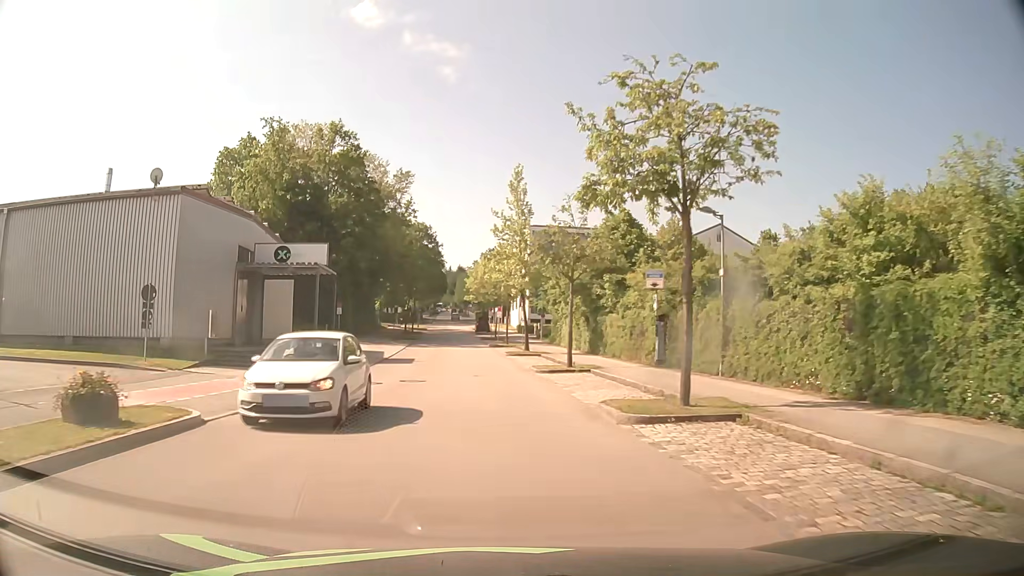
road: residential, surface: asphalt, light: Day
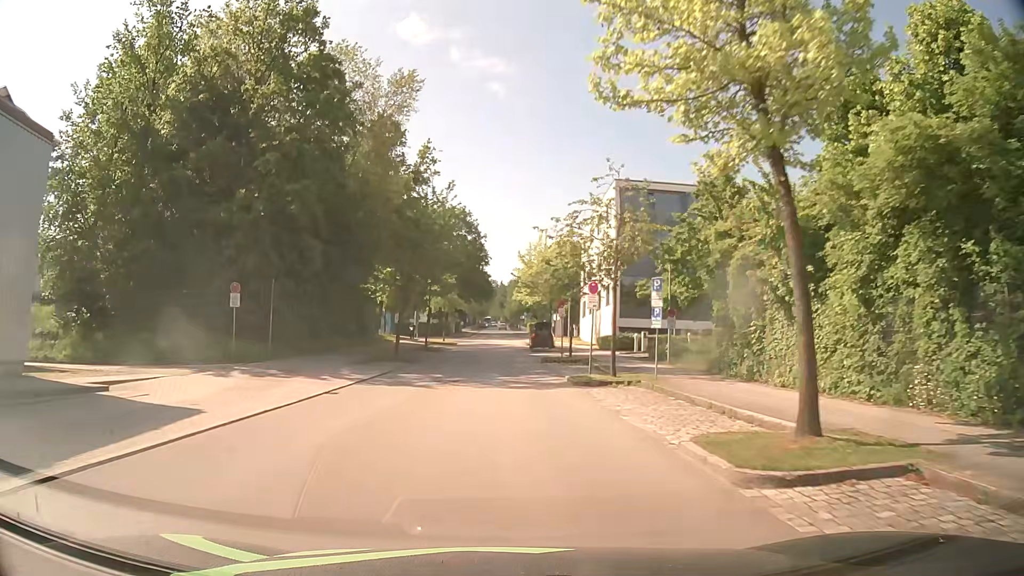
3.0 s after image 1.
(-1.7, +32.7) m; -5°
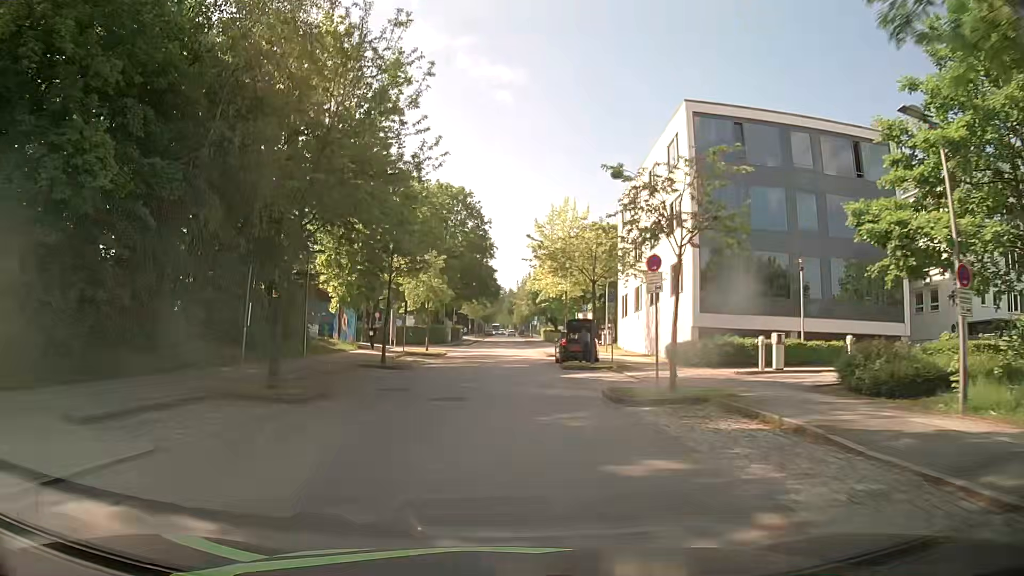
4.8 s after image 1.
(-0.1, +20.5) m; -1°
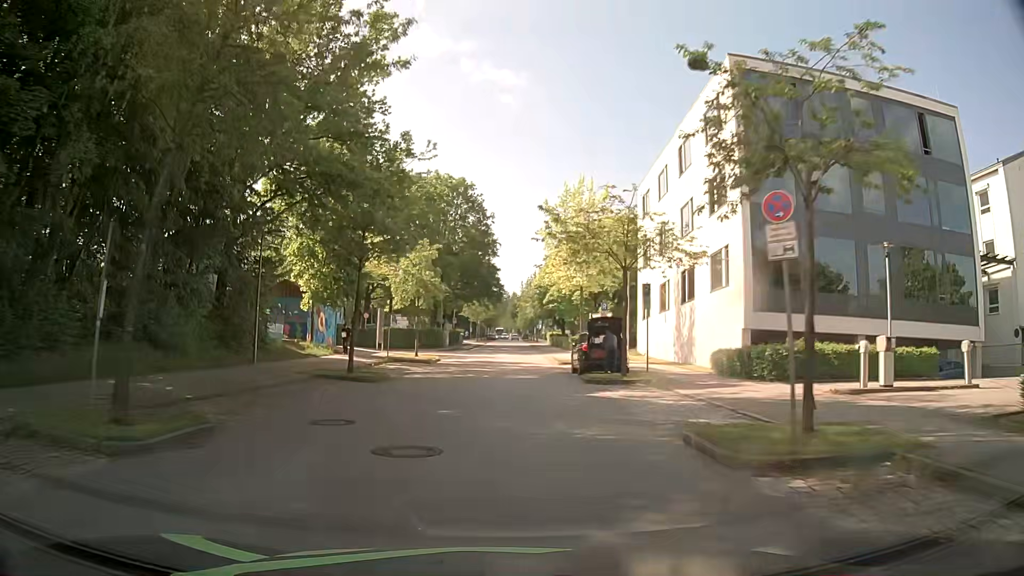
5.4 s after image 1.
(0.0, +7.0) m; +1°
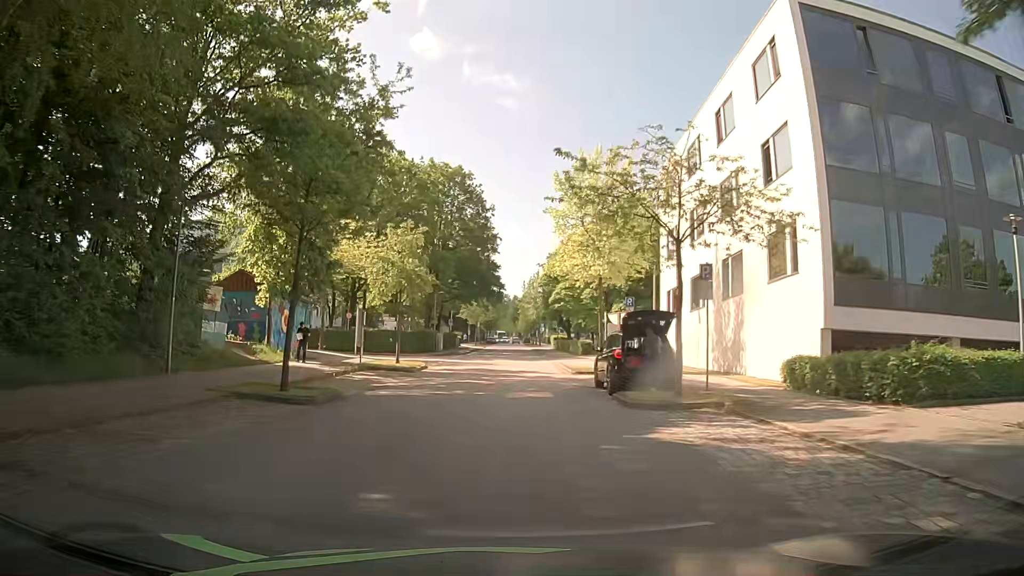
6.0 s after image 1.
(-0.2, +7.0) m; -1°
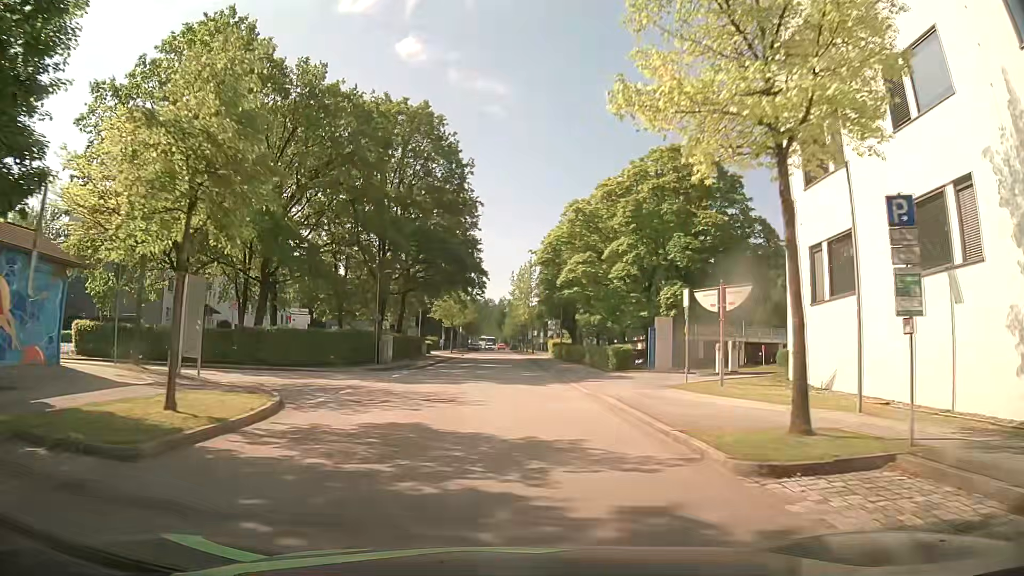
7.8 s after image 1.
(+0.1, +21.2) m; +1°
(0, +10) (0, +20) (0, +30) (0, +40) (+1, +50) (+1, +60) (0, +70) (0, +80) (0, +90) (0, +100) m
